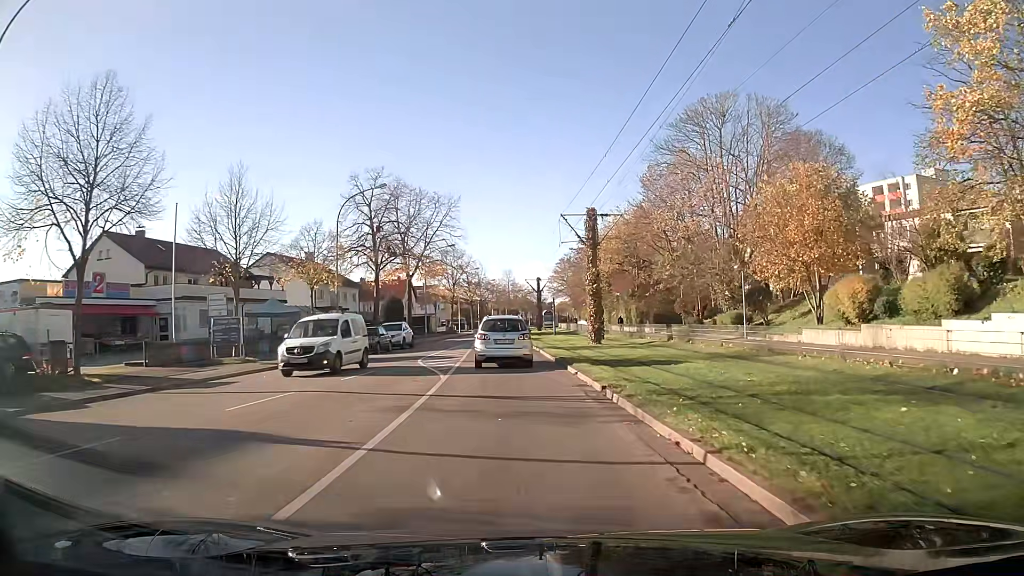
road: tertiary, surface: asphalt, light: Day
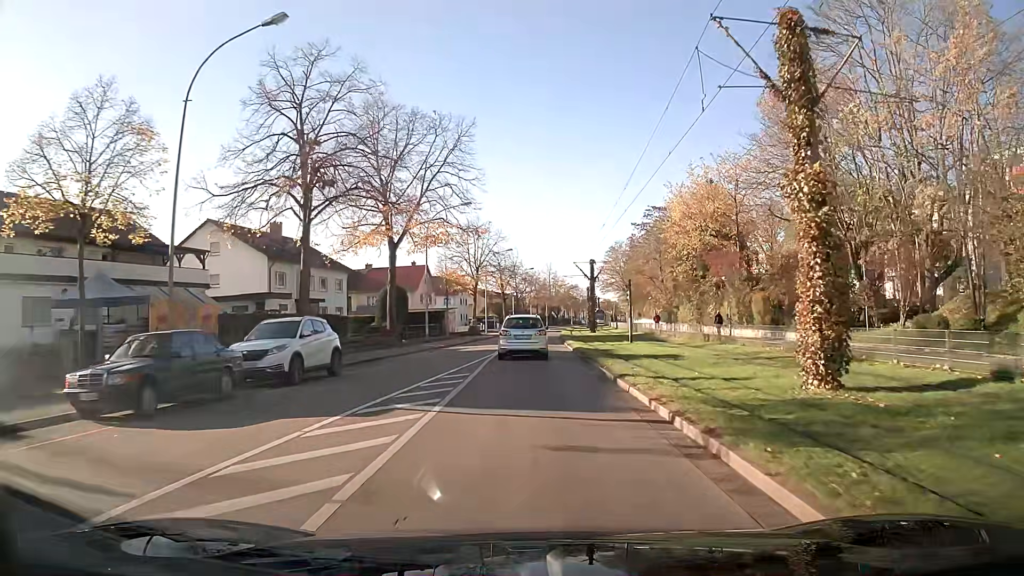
(-0.8, +24.2) m; -3°
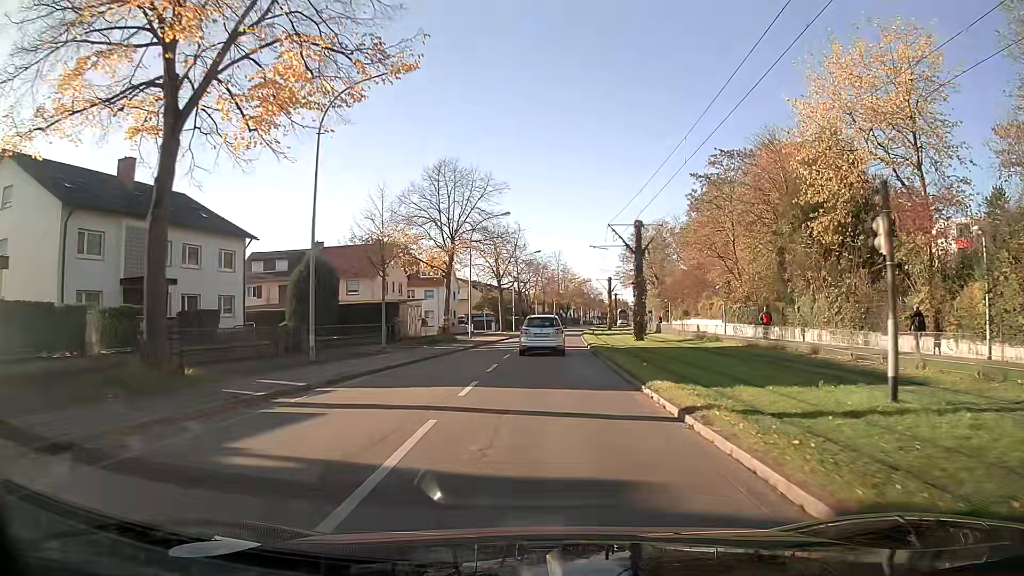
(-0.1, +26.0) m; 0°
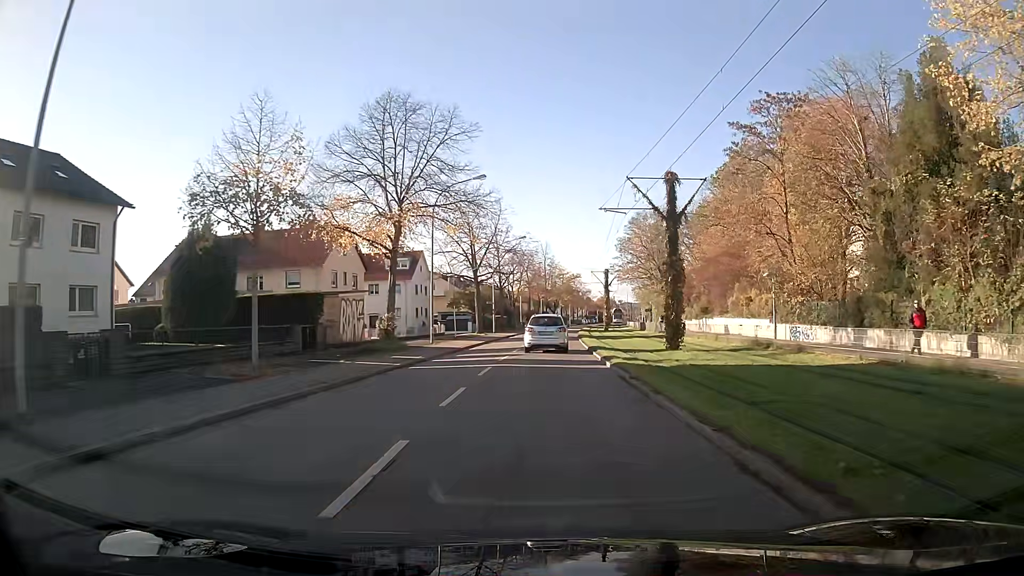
(+0.1, +13.3) m; +1°
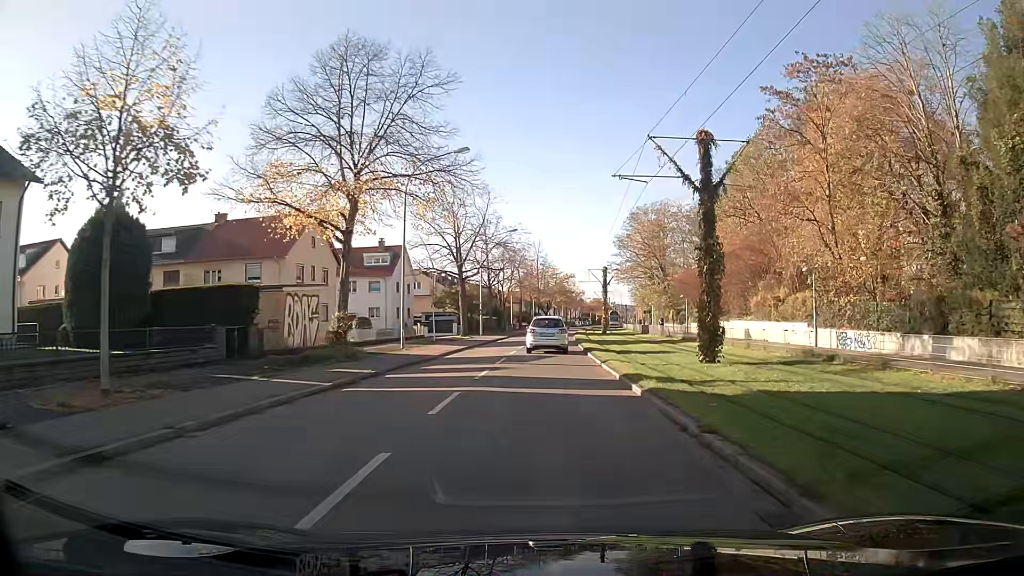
(0.0, +6.6) m; +1°
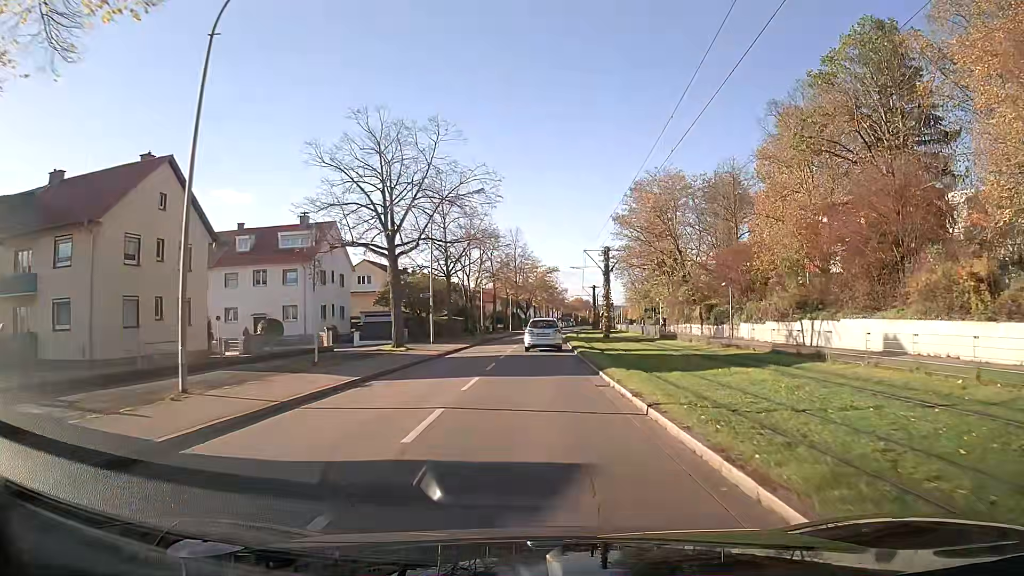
(+0.3, +19.9) m; +2°
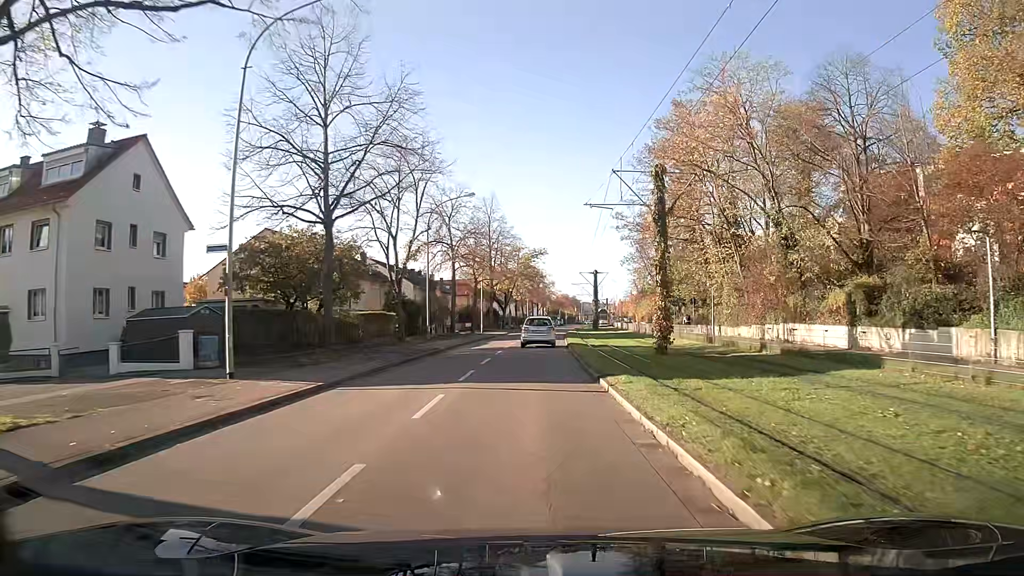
(+0.4, +28.0) m; +1°
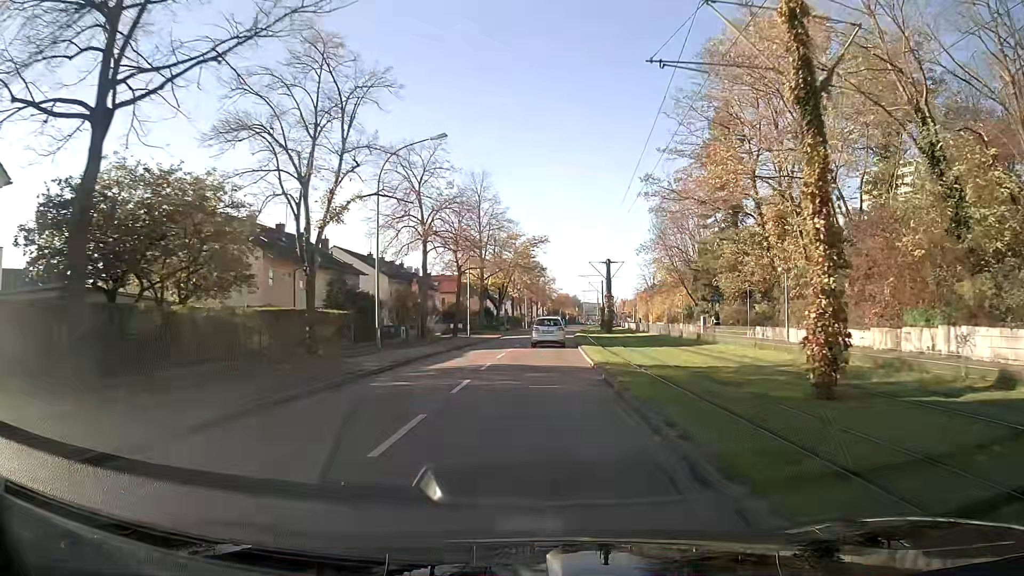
(0.0, +14.6) m; 0°
(0, +10) (0, +20) (0, +30) (+1, +40) (+1, +50) (+2, +60) (+2, +70) (+3, +80) (+4, +90) (+5, +100) m
